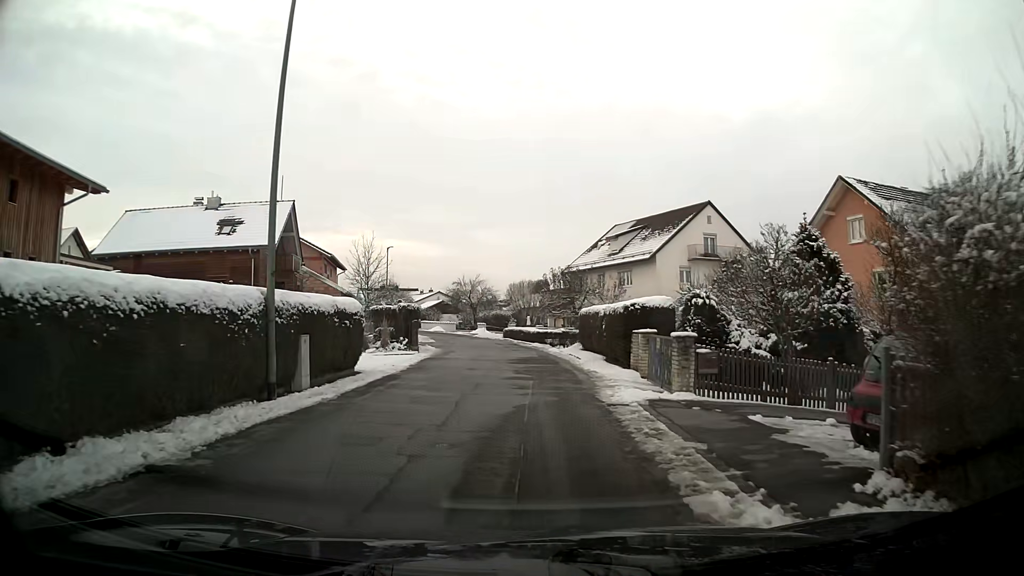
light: Day
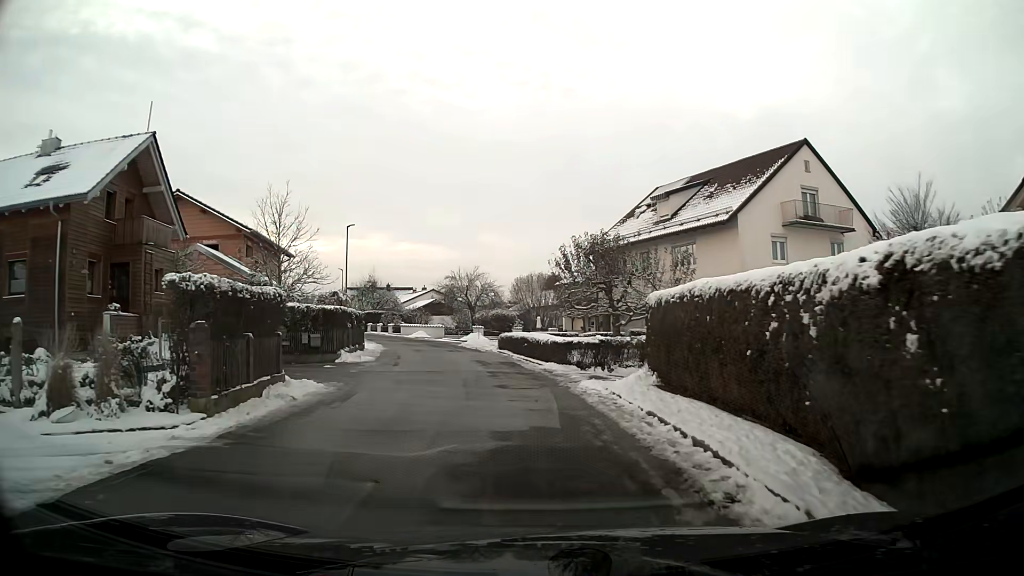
(-0.1, +17.9) m; -2°
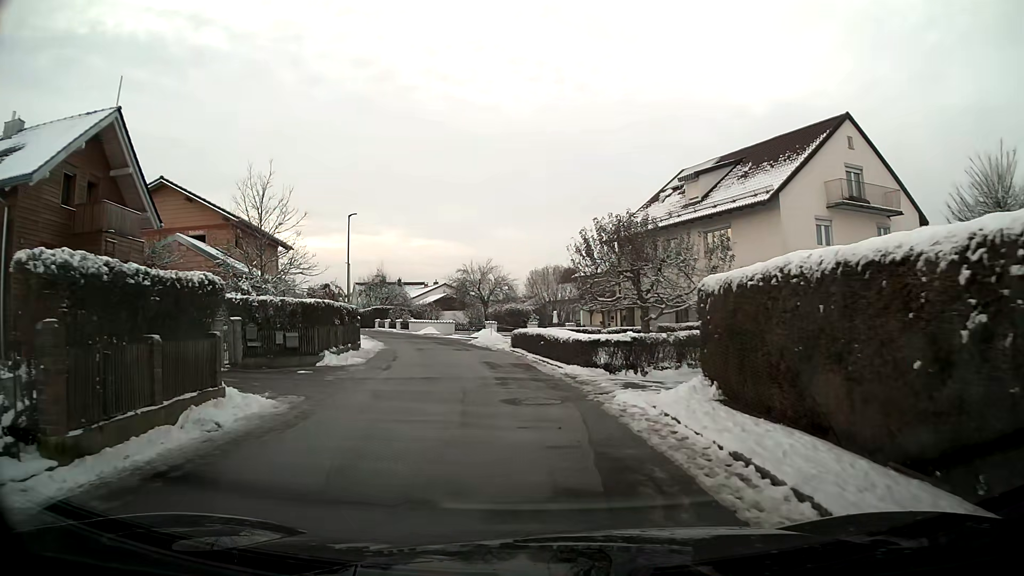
(0.0, +3.6) m; -1°
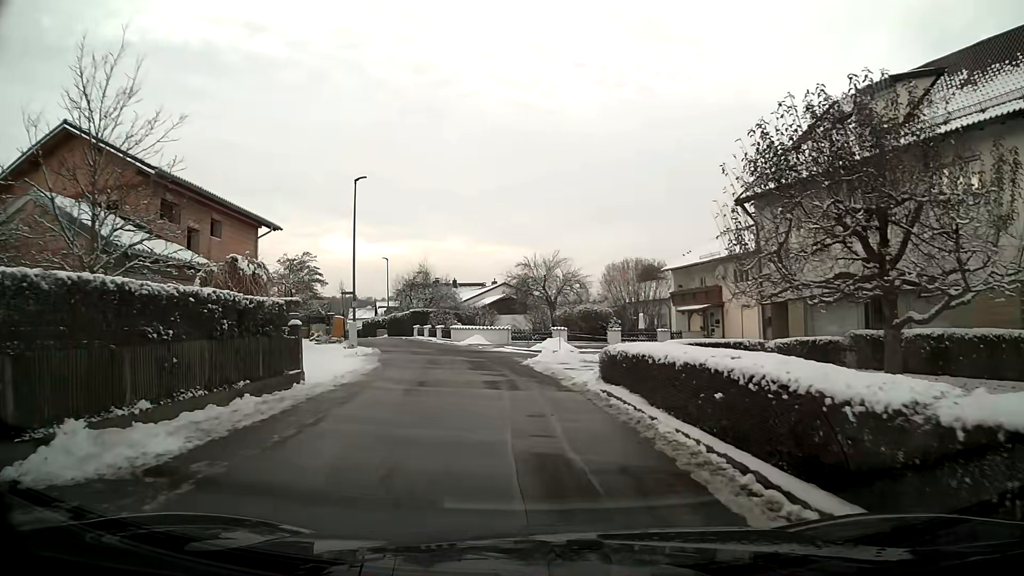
(-0.8, +14.2) m; -6°
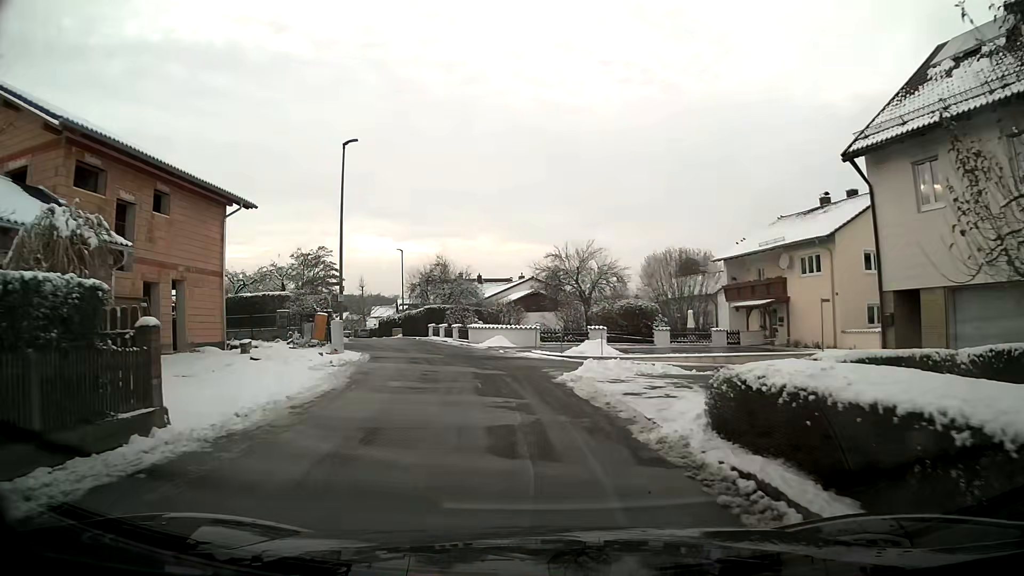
(-0.1, +7.0) m; -2°
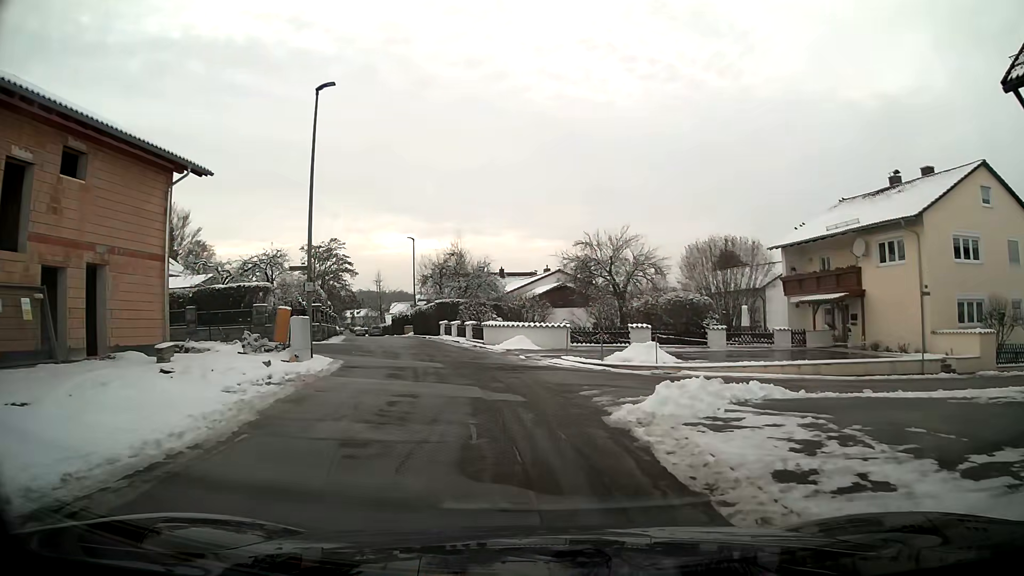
(-0.1, +6.5) m; -2°
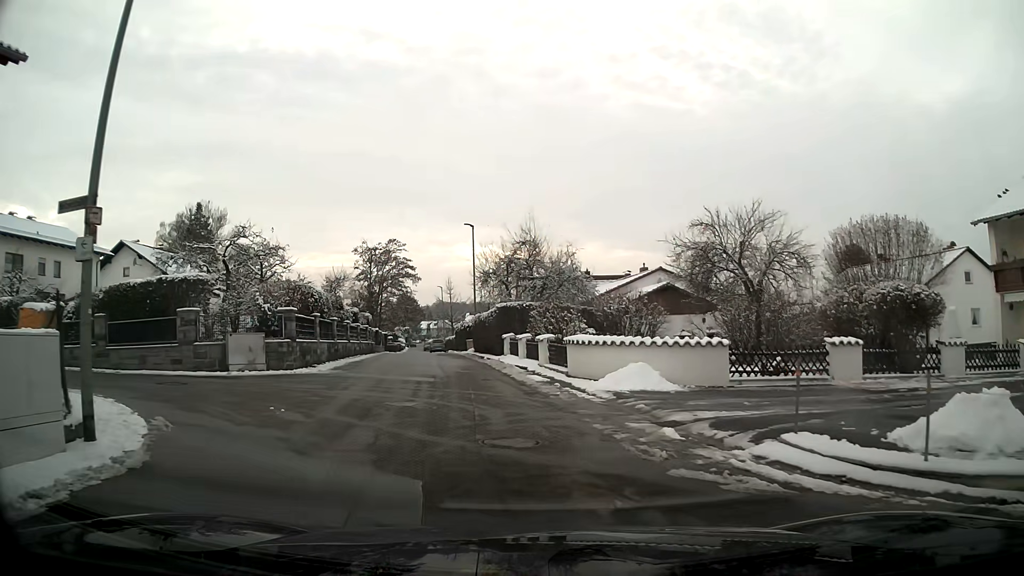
(-0.9, +13.5) m; -7°
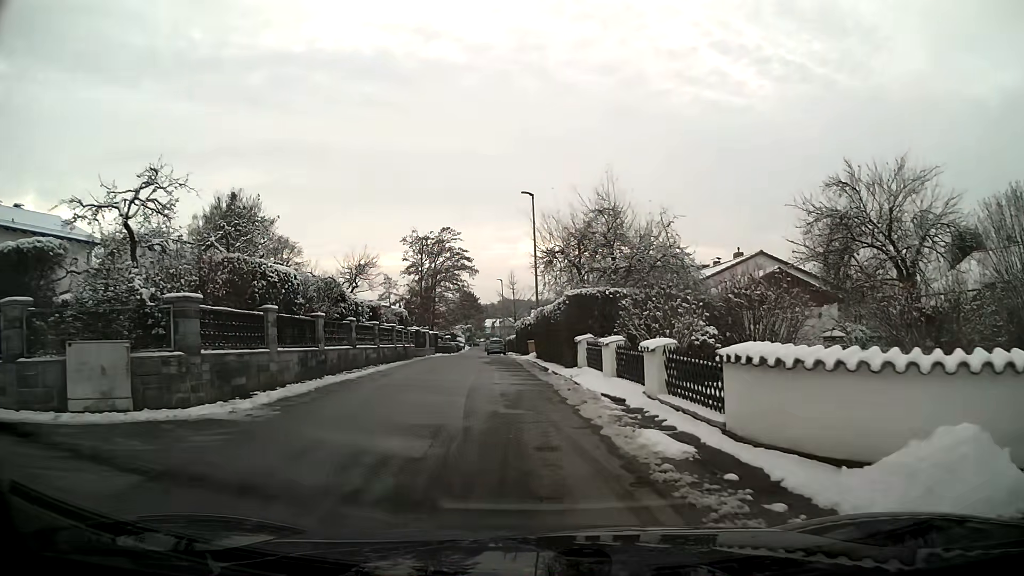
(-0.5, +9.8) m; -6°
(0, +10) (-1, +20) (-1, +30) (-3, +40) (-4, +50) (-5, +60) (-4, +70) (-4, +80) (-5, +90) (-6, +99) m
